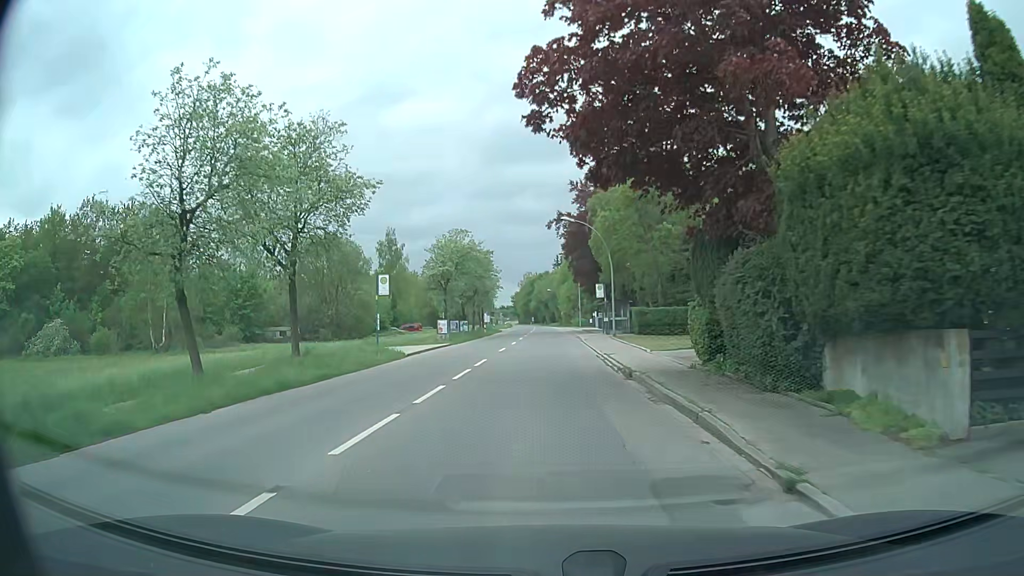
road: tertiary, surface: asphalt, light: Day
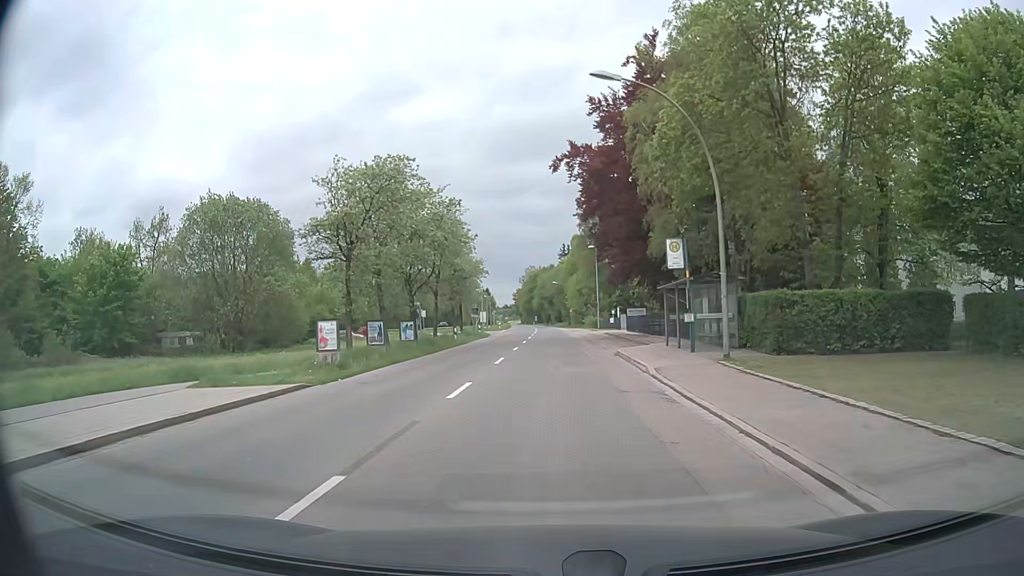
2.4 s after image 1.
(-0.2, +26.1) m; 0°
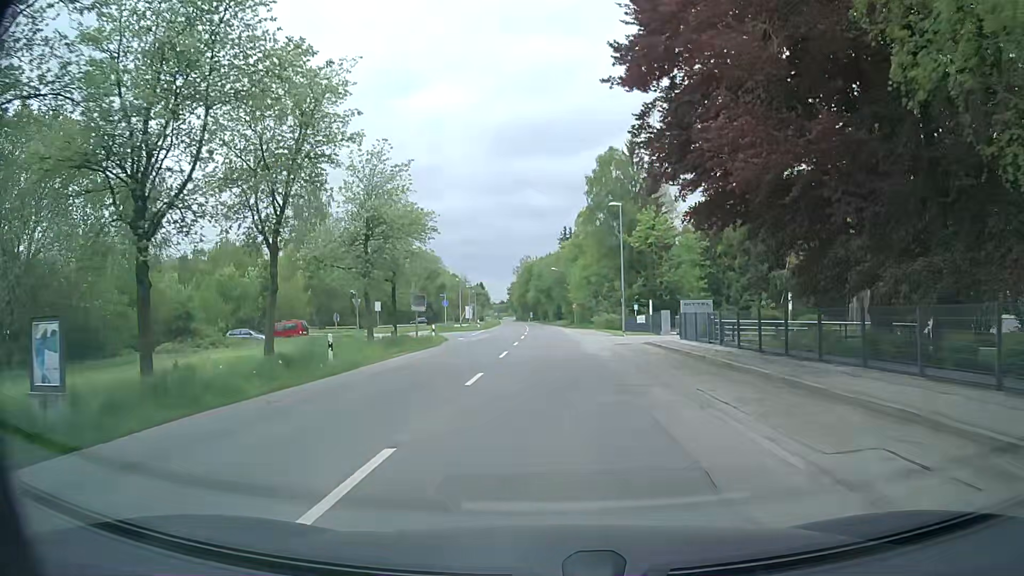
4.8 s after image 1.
(0.0, +25.5) m; +1°
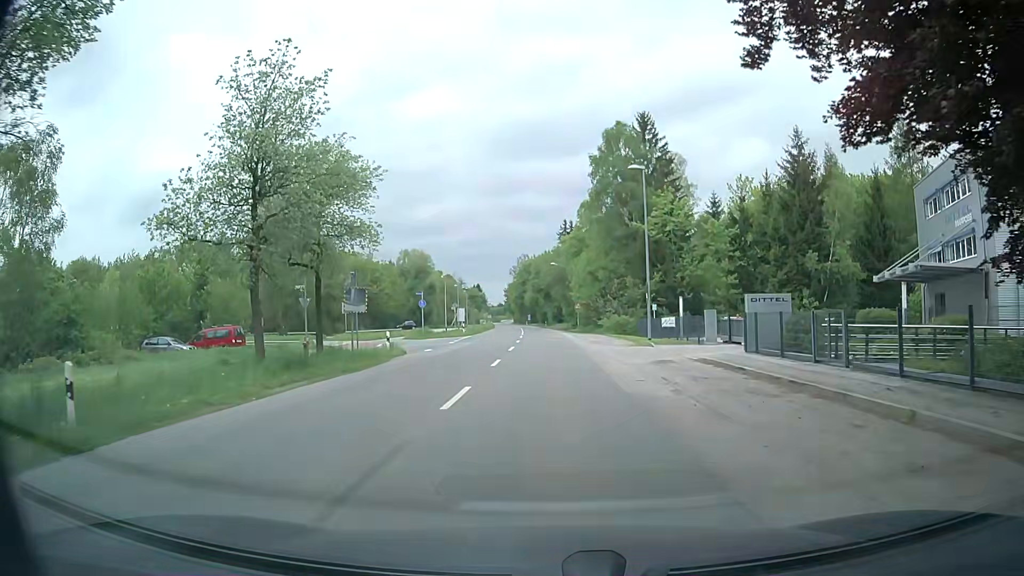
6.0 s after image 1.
(-0.1, +11.7) m; 0°
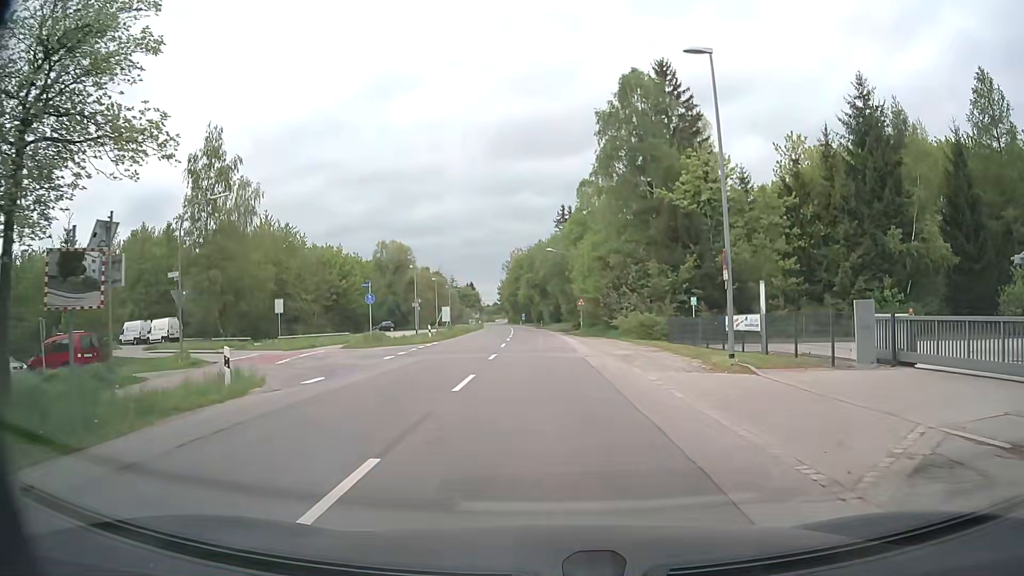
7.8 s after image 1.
(-0.1, +15.2) m; 0°
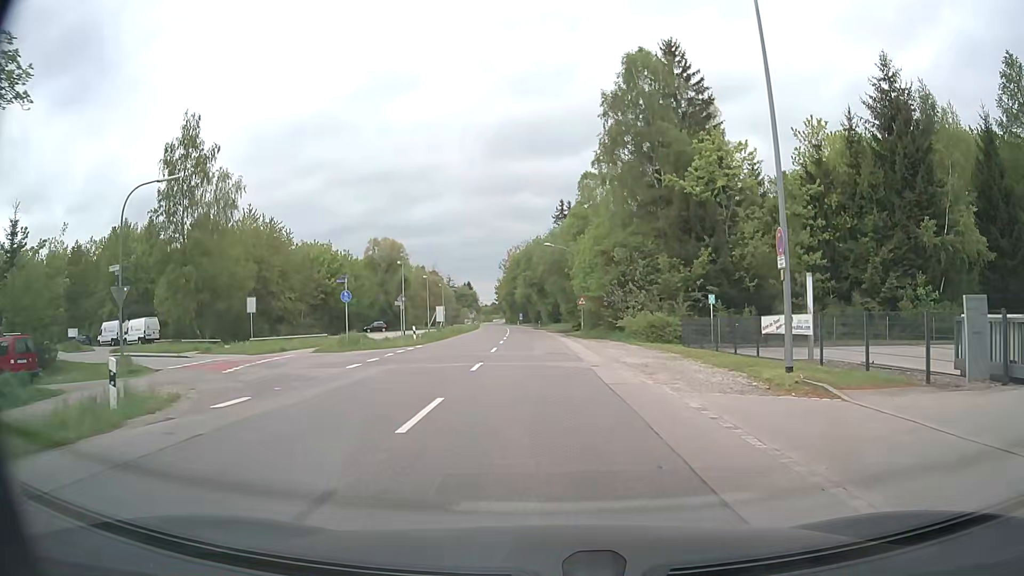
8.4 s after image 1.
(0.0, +4.5) m; 0°
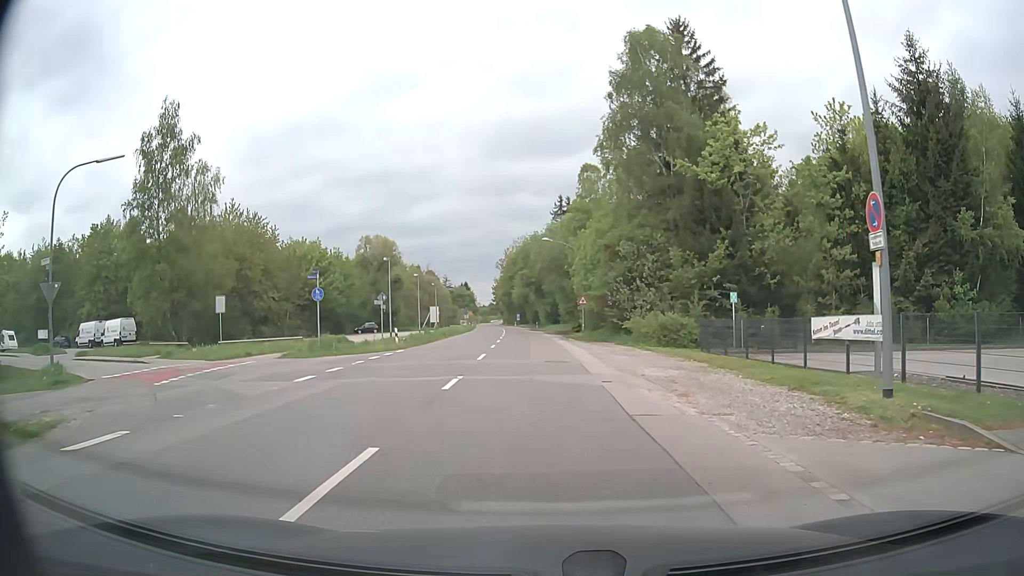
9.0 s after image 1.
(0.0, +4.2) m; -1°
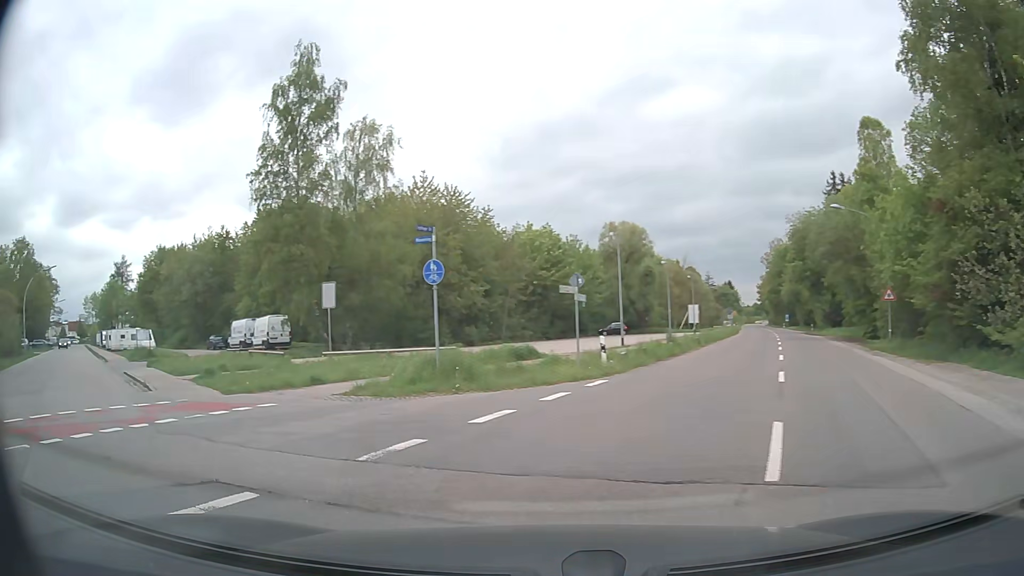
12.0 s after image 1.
(-1.1, +15.7) m; -22°
(-4, +9) (-11, +16) (-18, +23) (-25, +31) (-31, +38) (-38, +46) (-45, +53) (-51, +61) (-58, +68) (-65, +76) m
